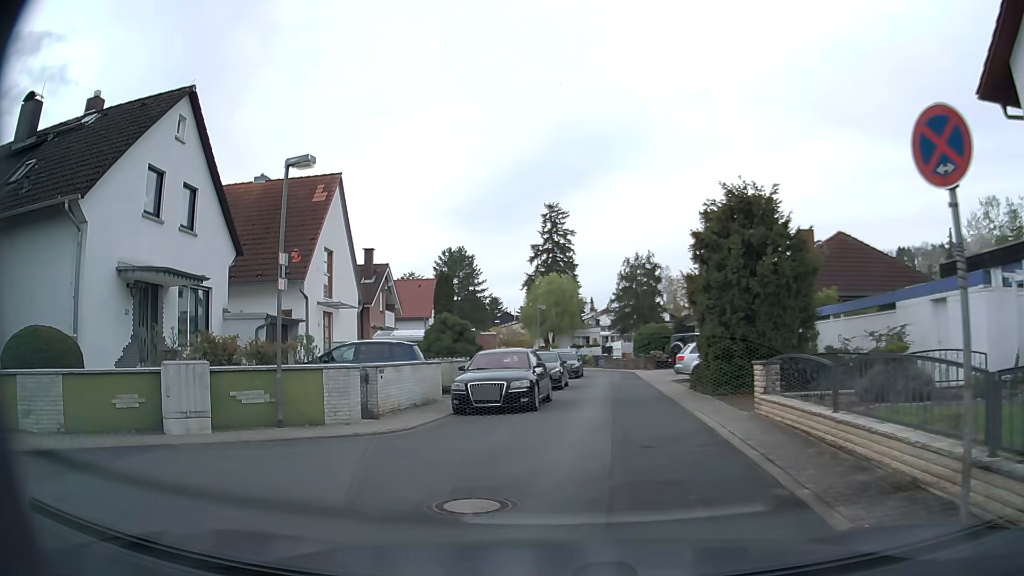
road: residential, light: Day
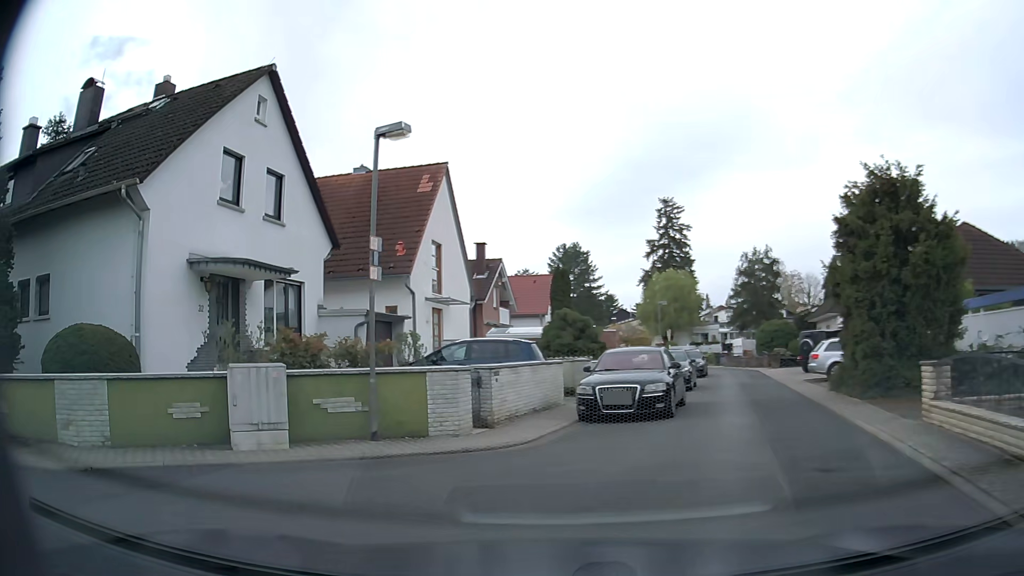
(-0.1, +1.8) m; -11°
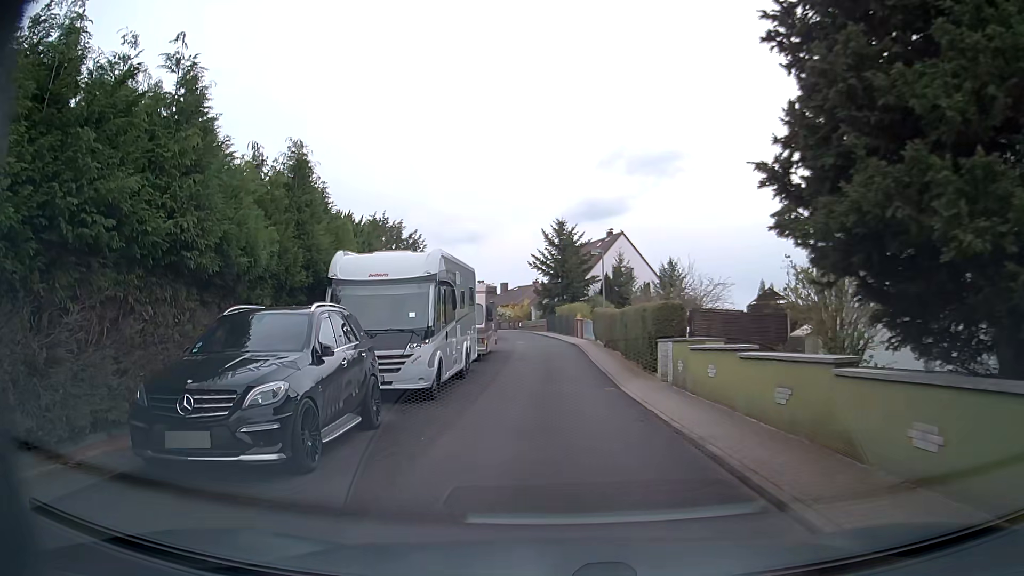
(-6.4, +6.5) m; -82°
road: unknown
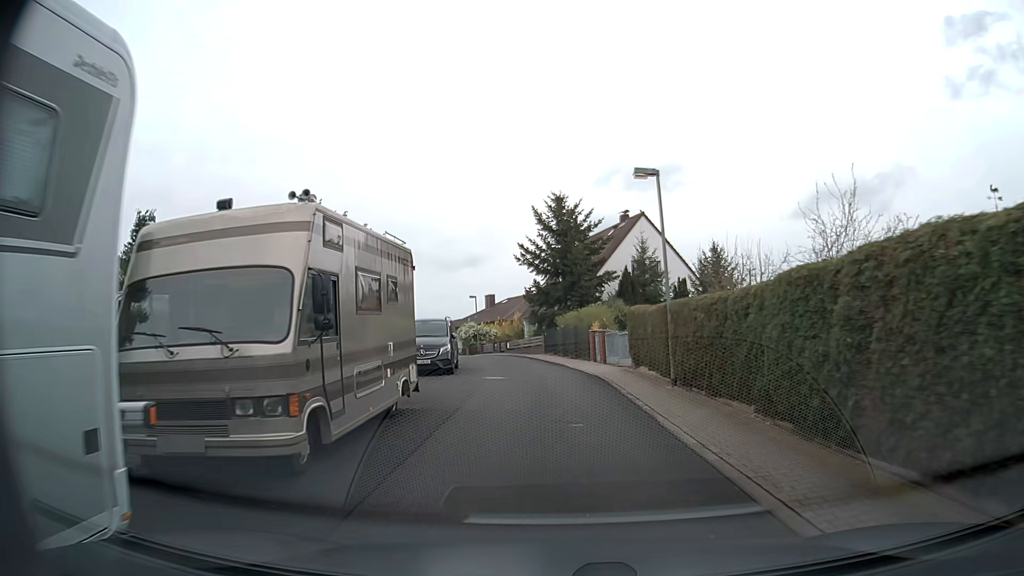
(+0.1, +18.0) m; 0°
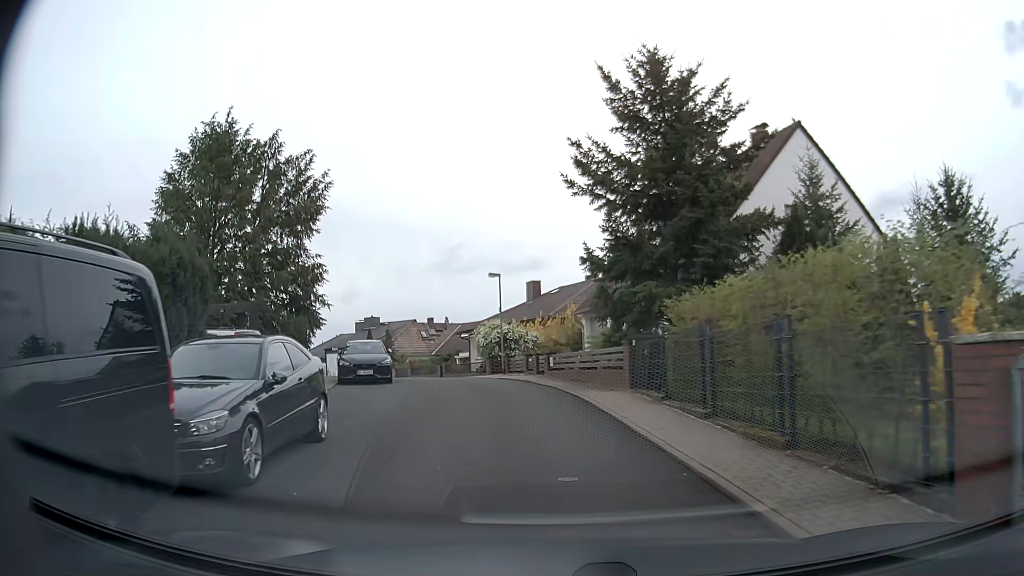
(-0.5, +22.4) m; -5°
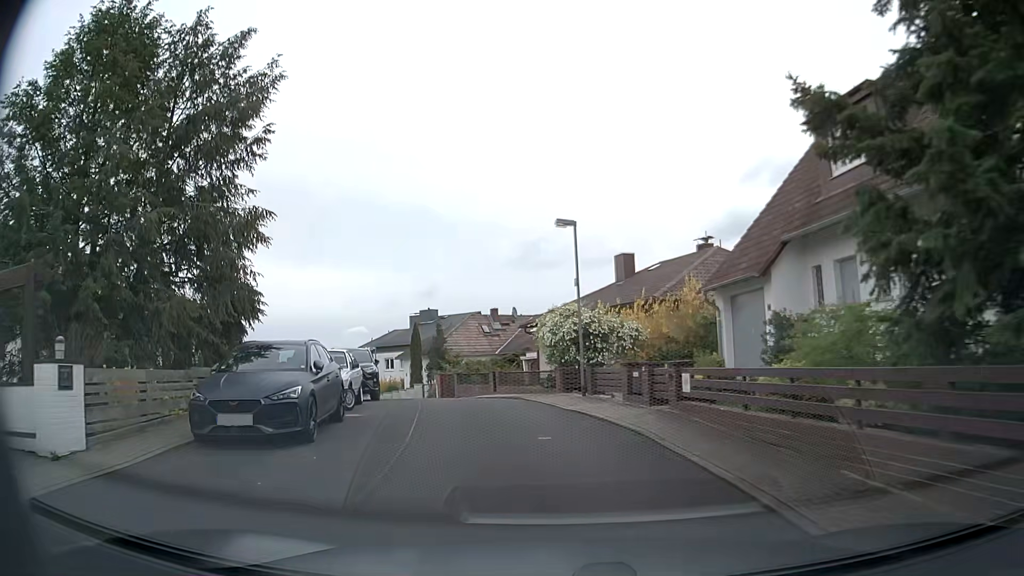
(-0.4, +13.2) m; -5°
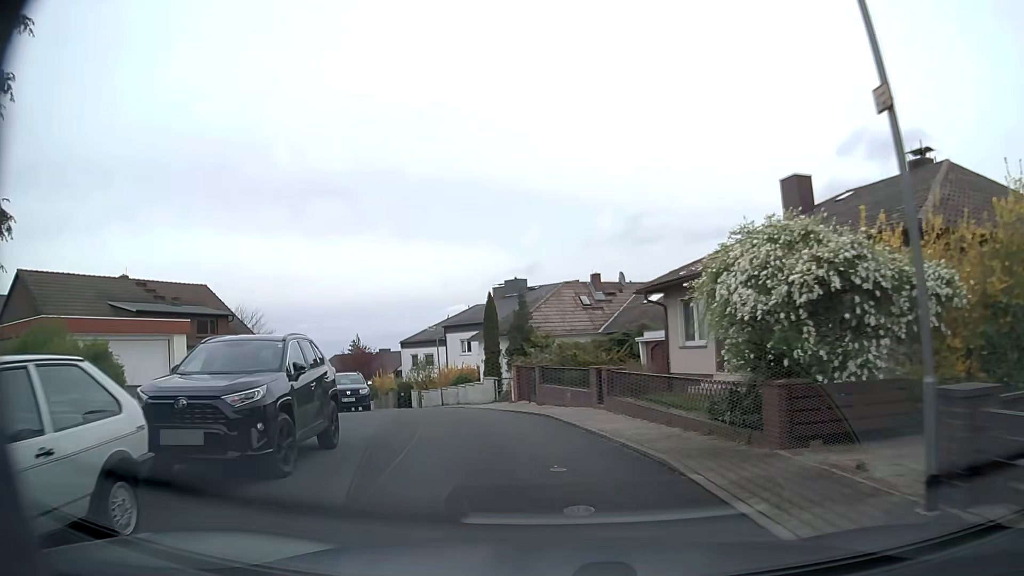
(-1.1, +12.9) m; -8°
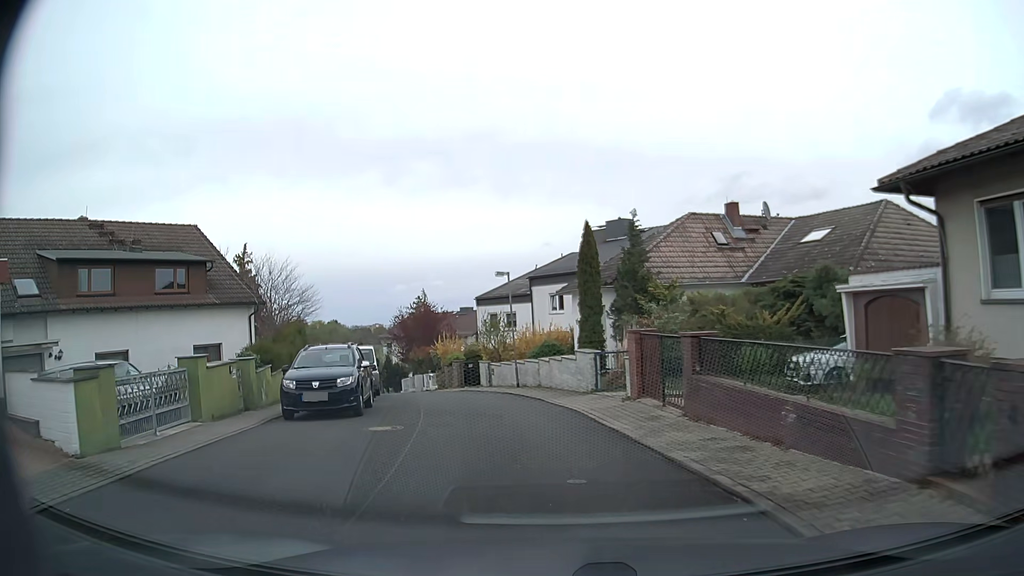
(-1.1, +12.1) m; -10°
(-1, +10) (-2, +20) (-5, +29) (-9, +39) (-14, +47) (-12, +57) (-5, +64) (+2, +72) (+9, +79) (+14, +87) m
